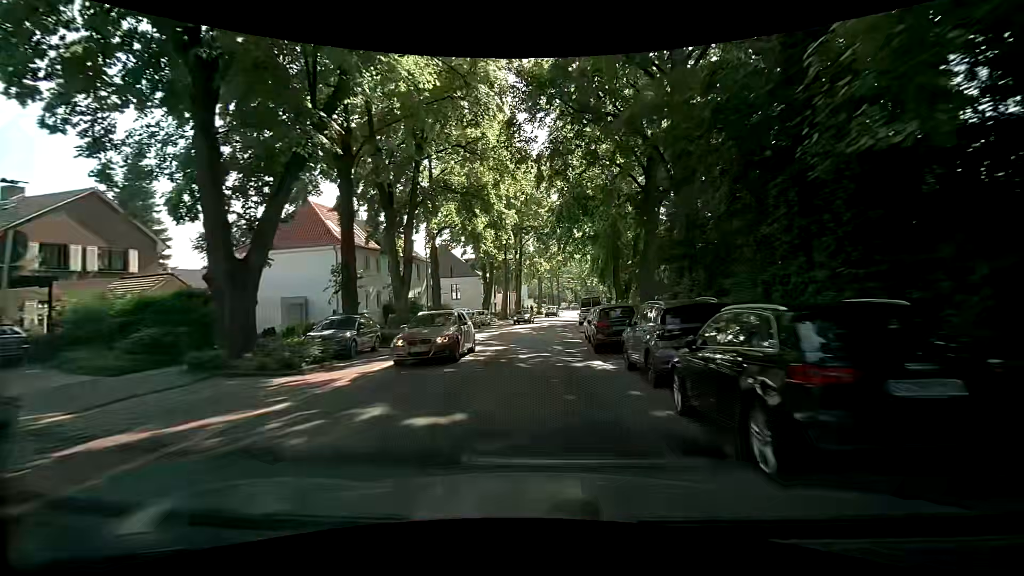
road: tertiary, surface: asphalt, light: Day
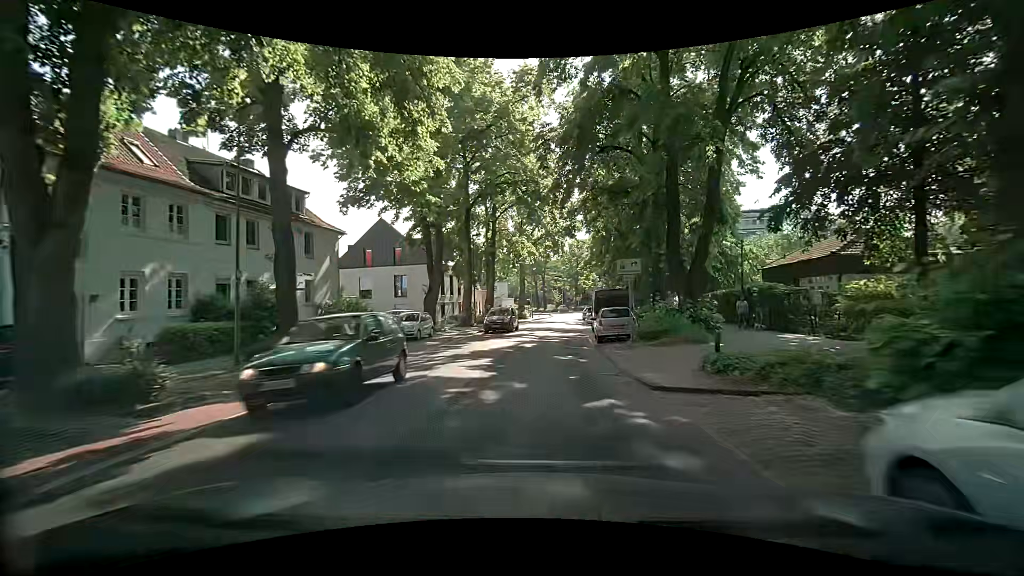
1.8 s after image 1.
(+0.1, +21.9) m; +1°
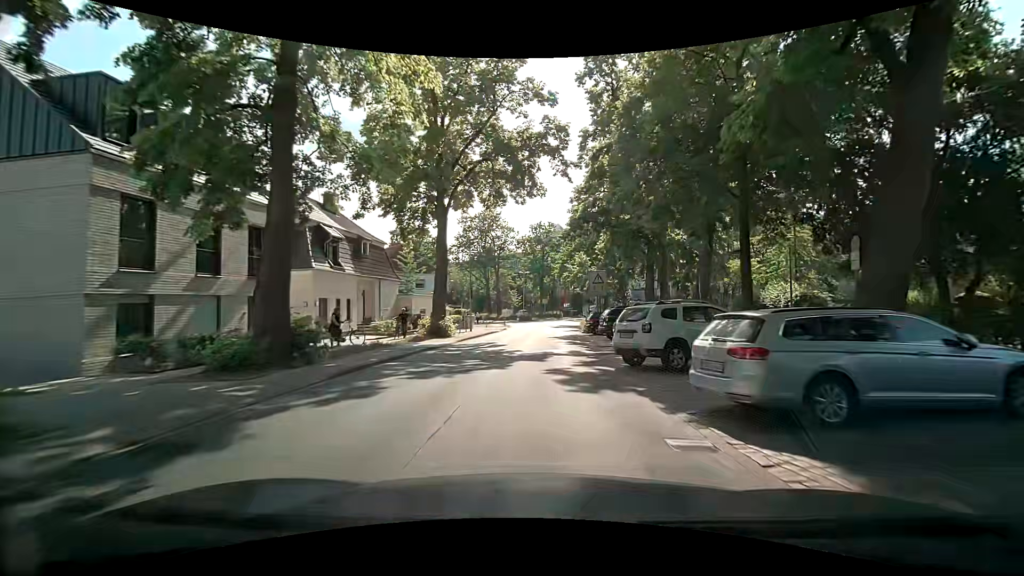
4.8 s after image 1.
(+1.6, +35.5) m; +5°
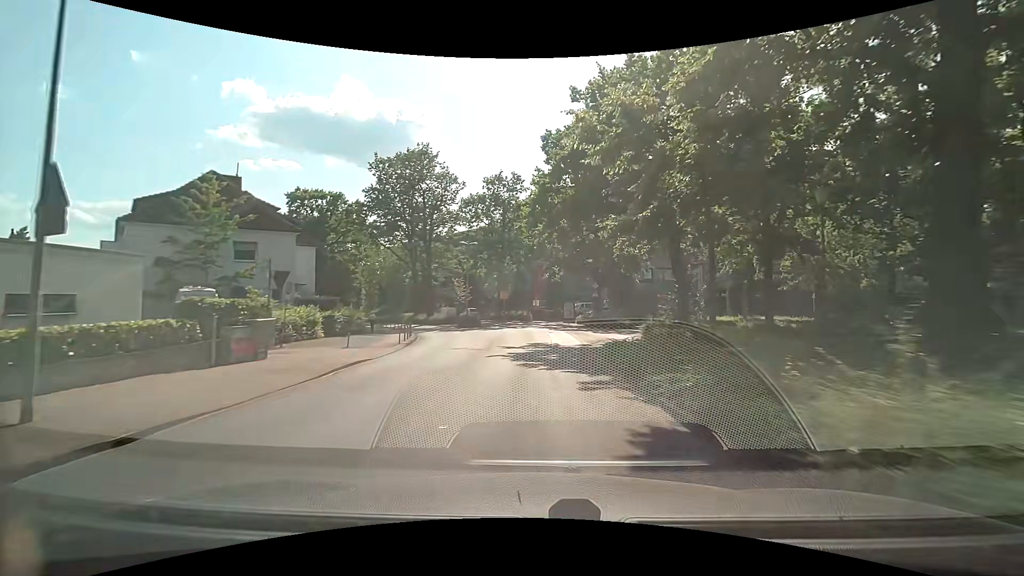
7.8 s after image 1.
(+1.2, +34.1) m; +4°
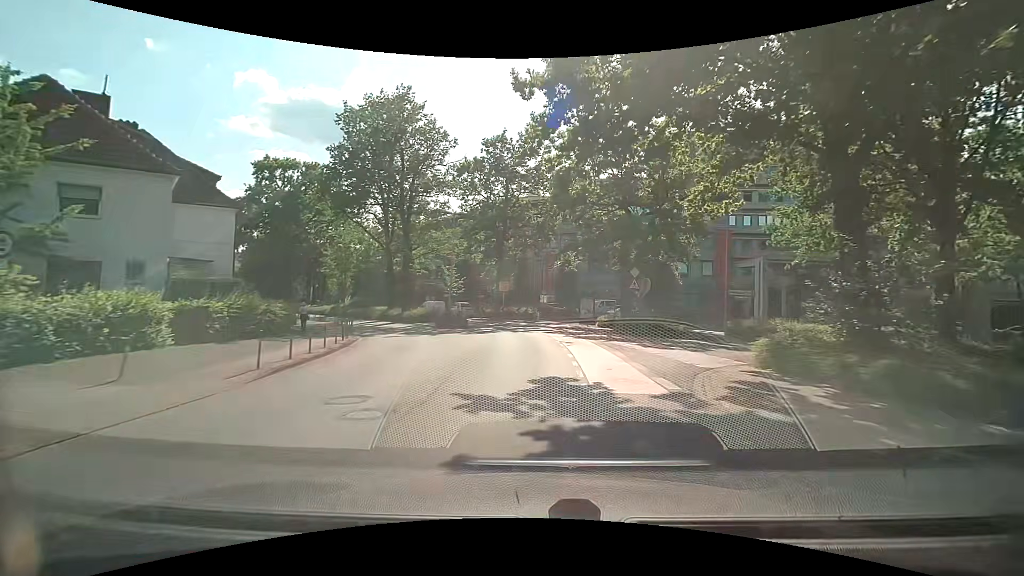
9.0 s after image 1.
(-0.1, +13.0) m; 0°
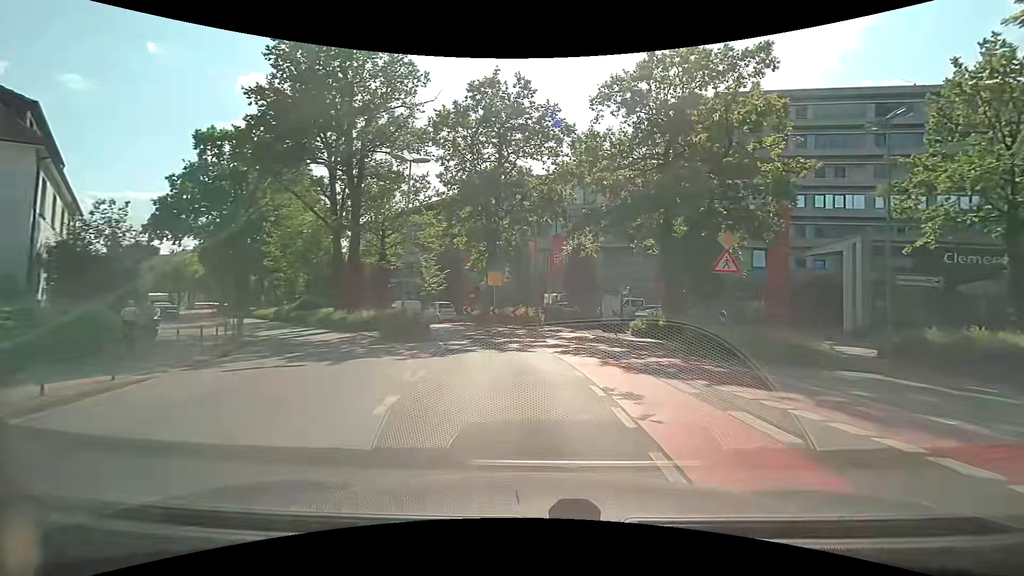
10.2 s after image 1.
(-0.2, +12.7) m; 0°
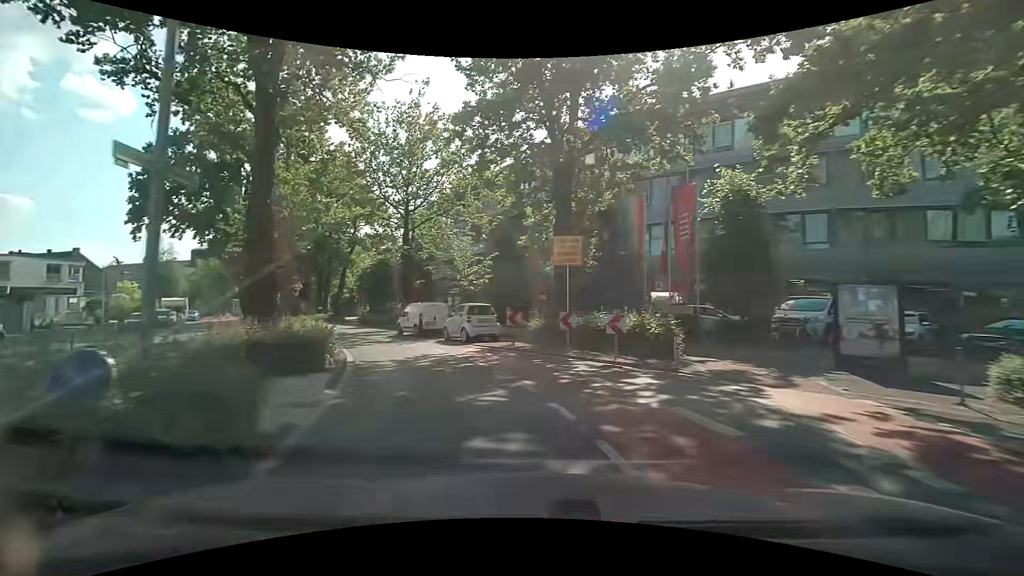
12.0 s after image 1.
(-1.1, +17.3) m; -11°
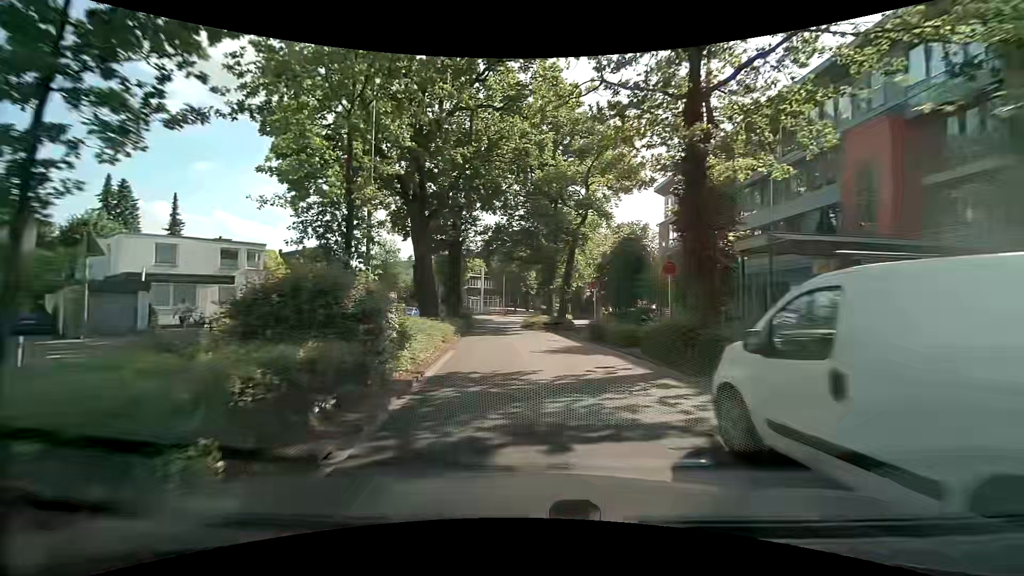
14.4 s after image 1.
(-5.4, +21.6) m; -26°
(-1, +10) (-1, +20) (-3, +30) (-4, +40) (-4, +50) (-4, +60) (-3, +70) (-1, +79) (+3, +89) (+7, +97) m
